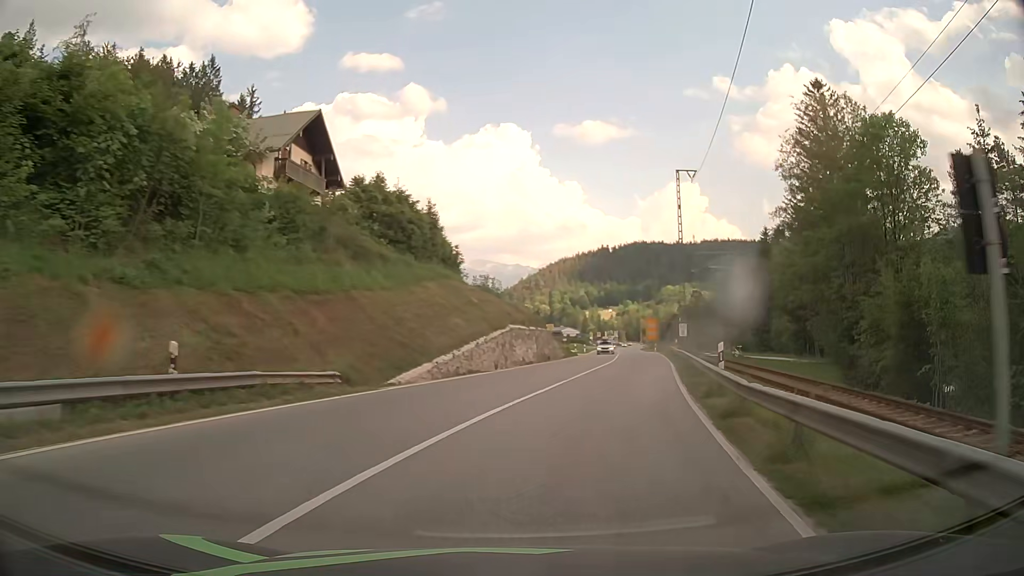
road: primary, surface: asphalt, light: Day
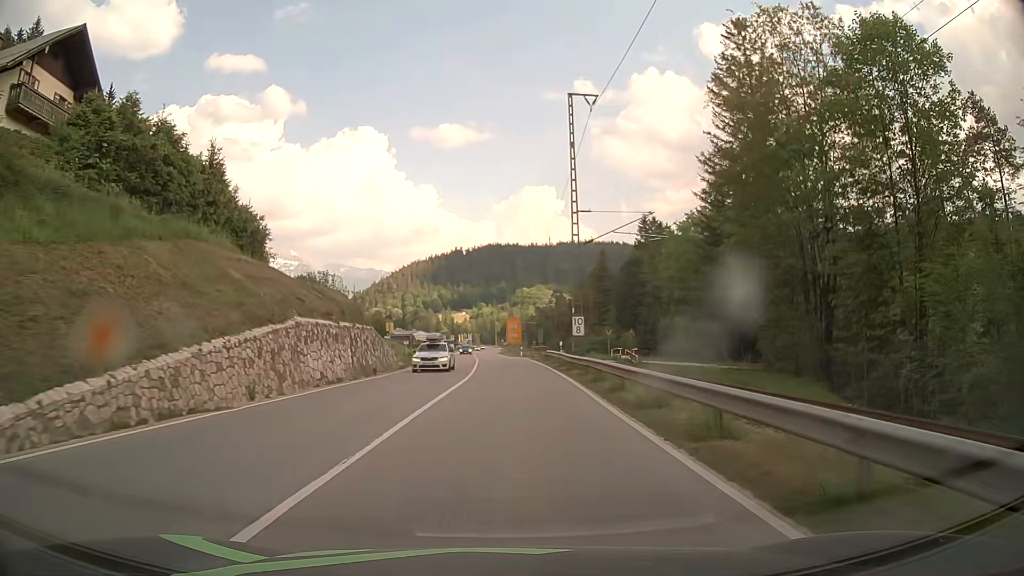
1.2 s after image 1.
(+2.0, +15.1) m; +13°
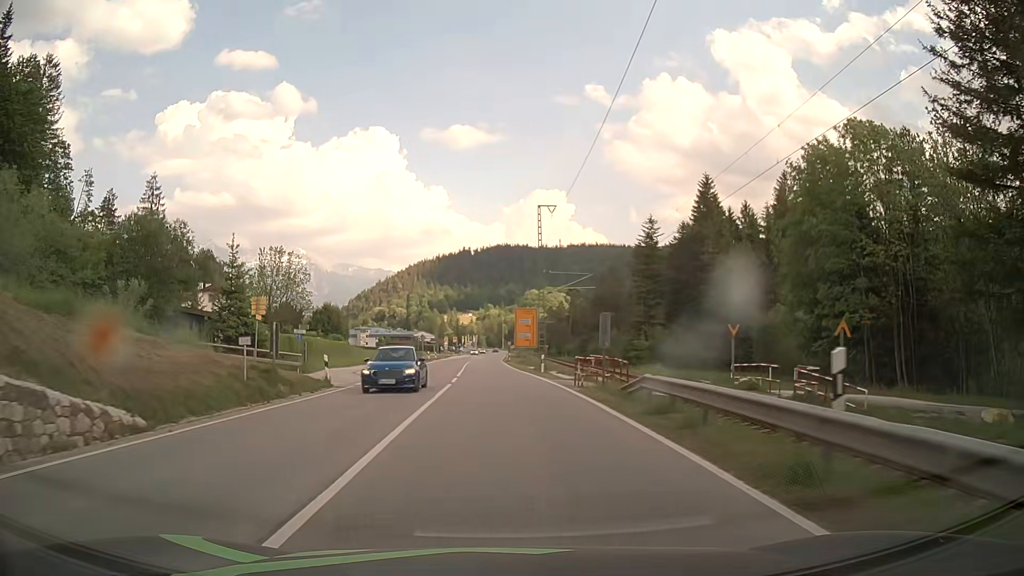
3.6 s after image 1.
(+0.2, +30.8) m; 0°
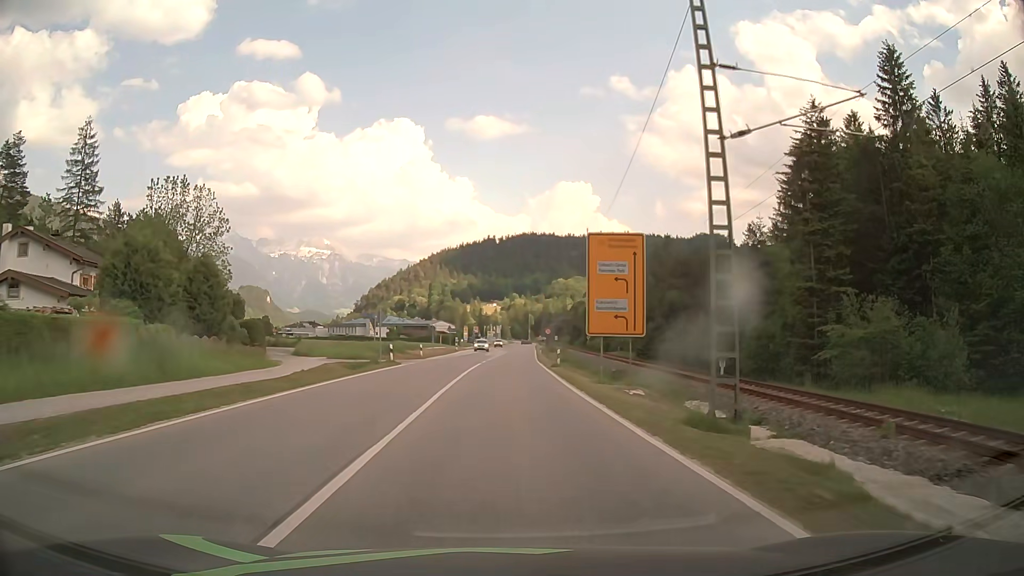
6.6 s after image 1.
(-1.1, +38.4) m; -2°
(0, +10) (0, +20) (0, +30) (0, +40) (0, +50) (+1, +60) (+1, +70) (+1, +80) (+2, +90) (+2, +100) m
